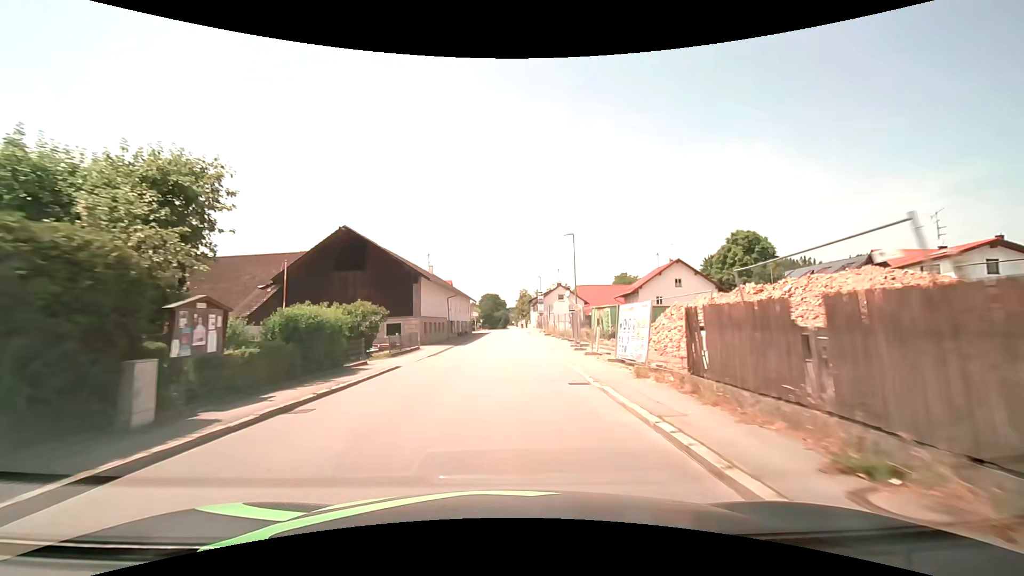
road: secondary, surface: asphalt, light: Day
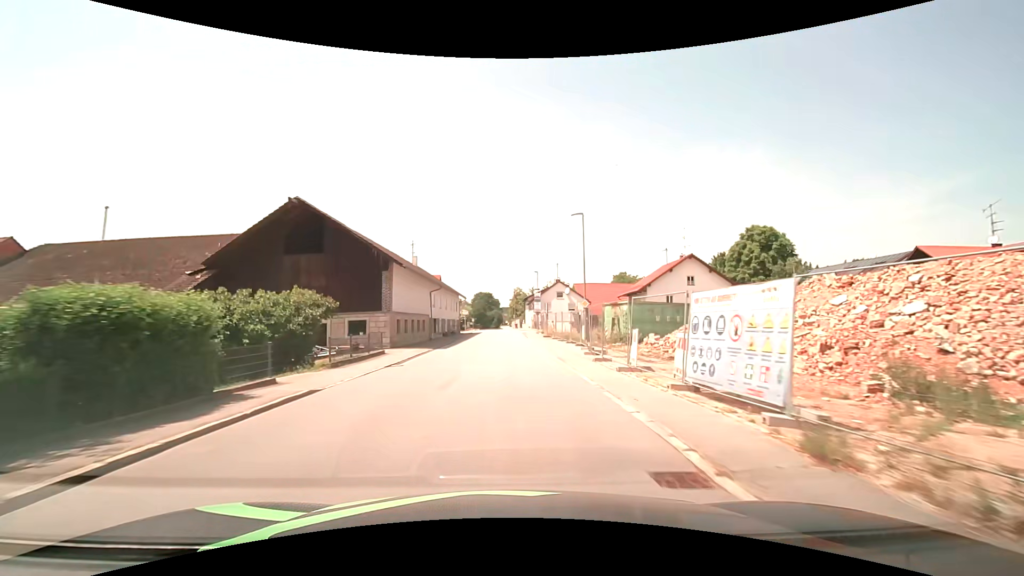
(0.0, +7.4) m; 0°
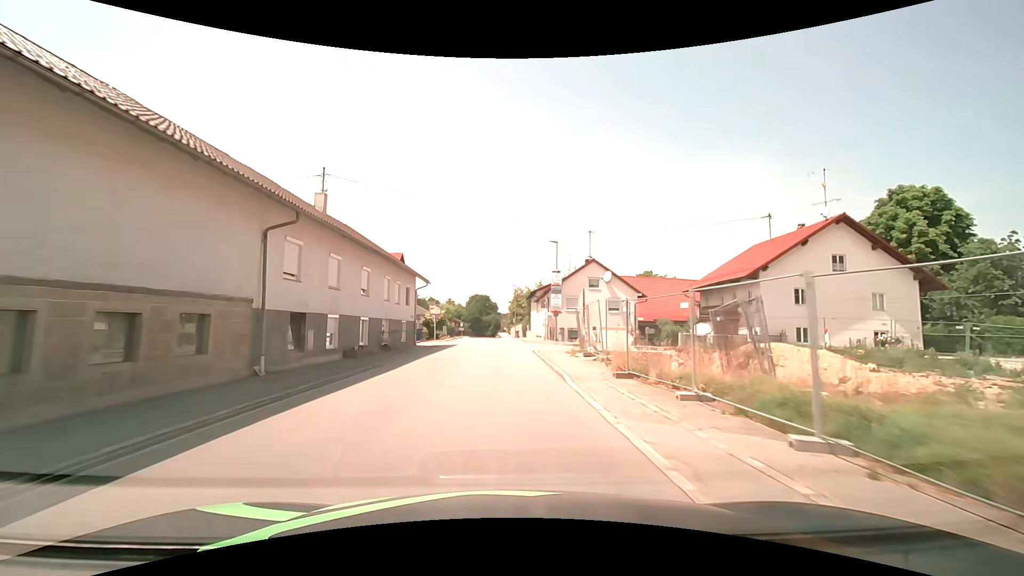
(+0.5, +29.0) m; +1°
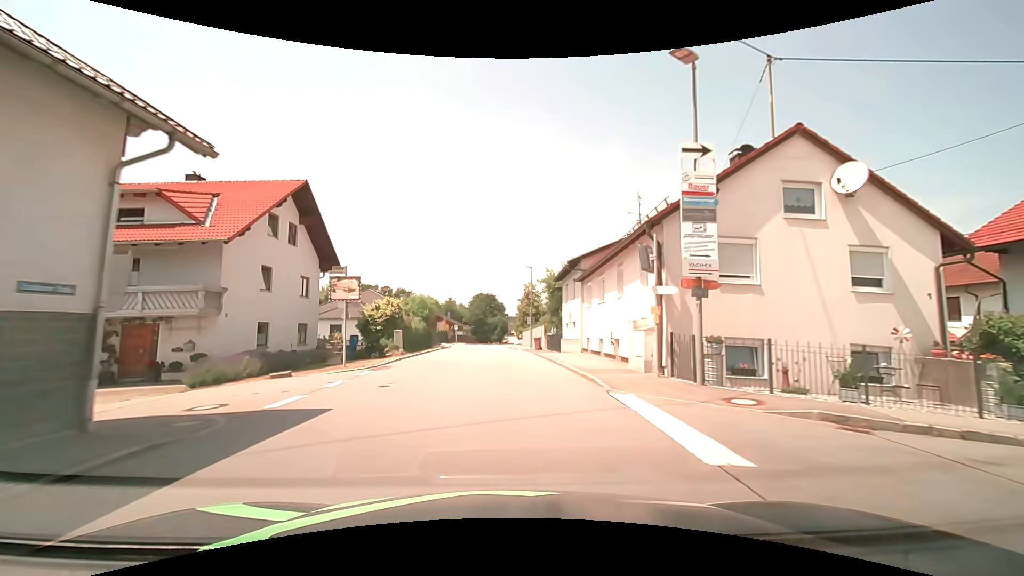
(-0.3, +27.8) m; -1°
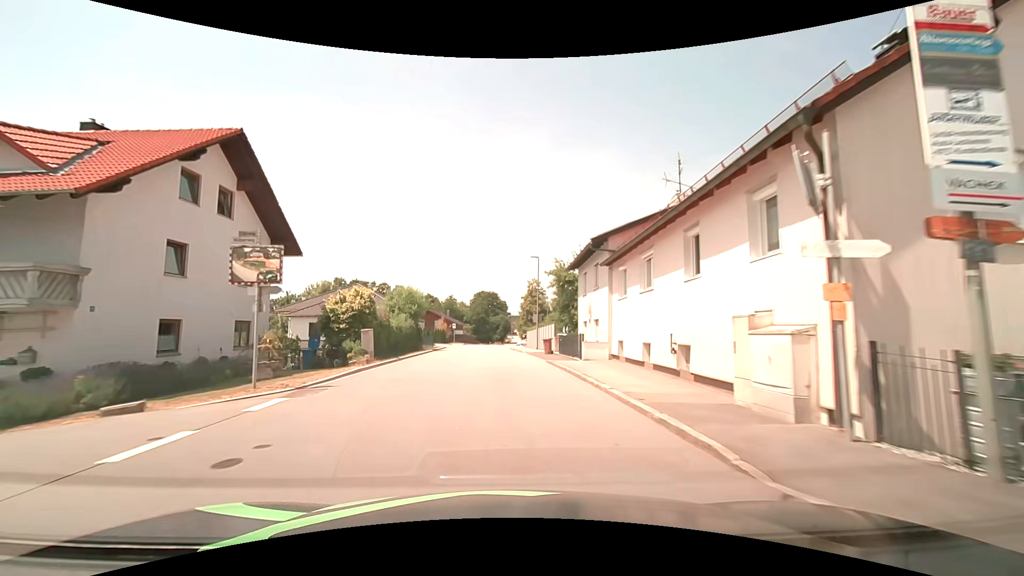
(0.0, +6.7) m; 0°
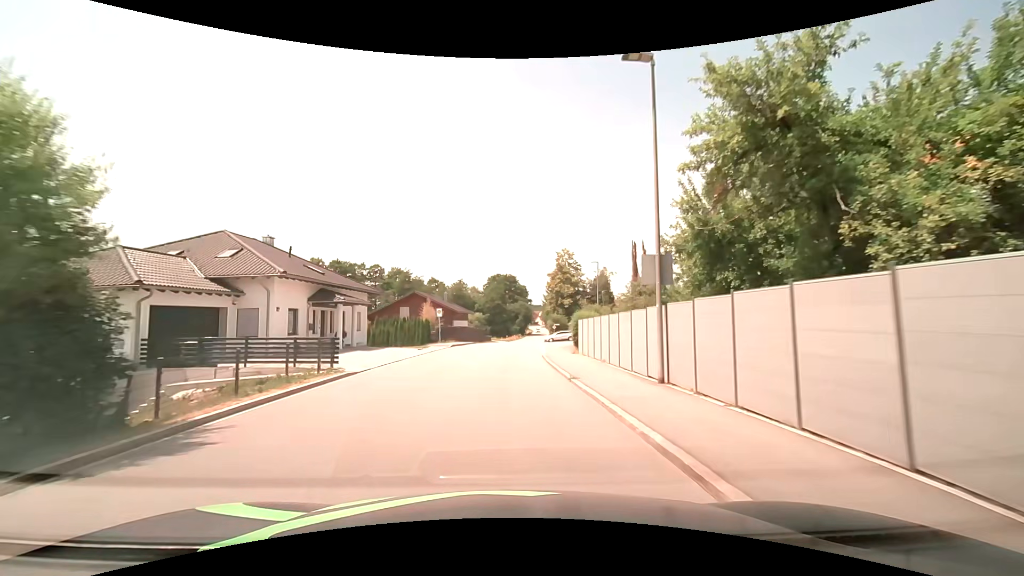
(-0.3, +32.6) m; -2°
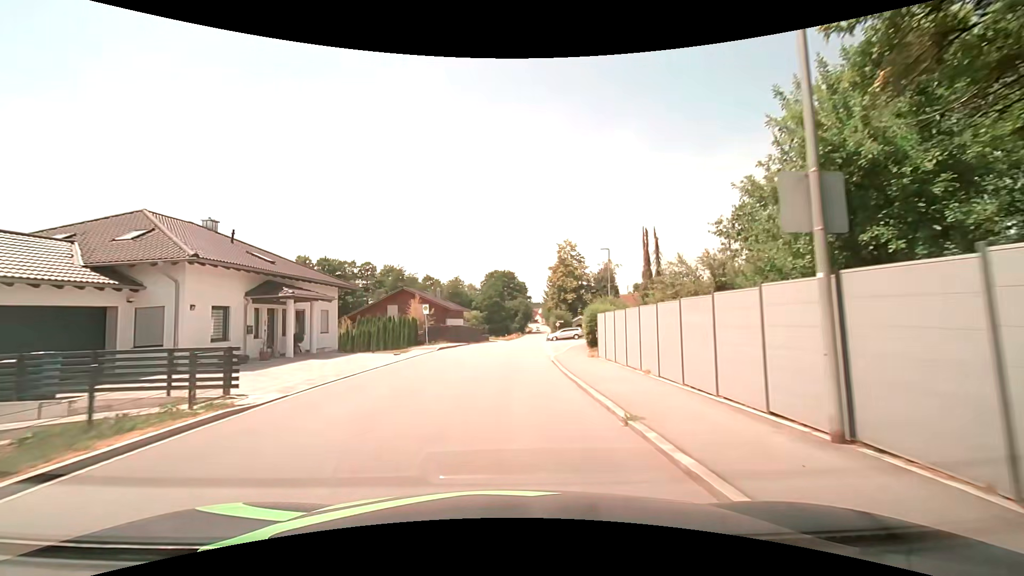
(0.0, +6.4) m; 0°
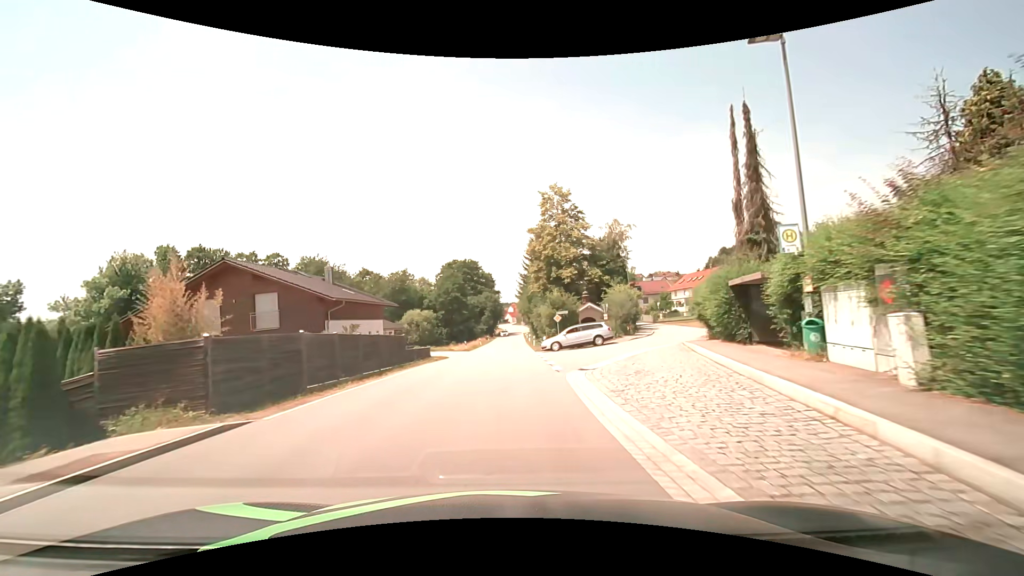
(+0.9, +32.2) m; +4°
(0, +10) (0, +20) (0, +30) (0, +40) (0, +50) (+1, +60) (+1, +70) (+1, +80) (+1, +90) (+1, +100) m
